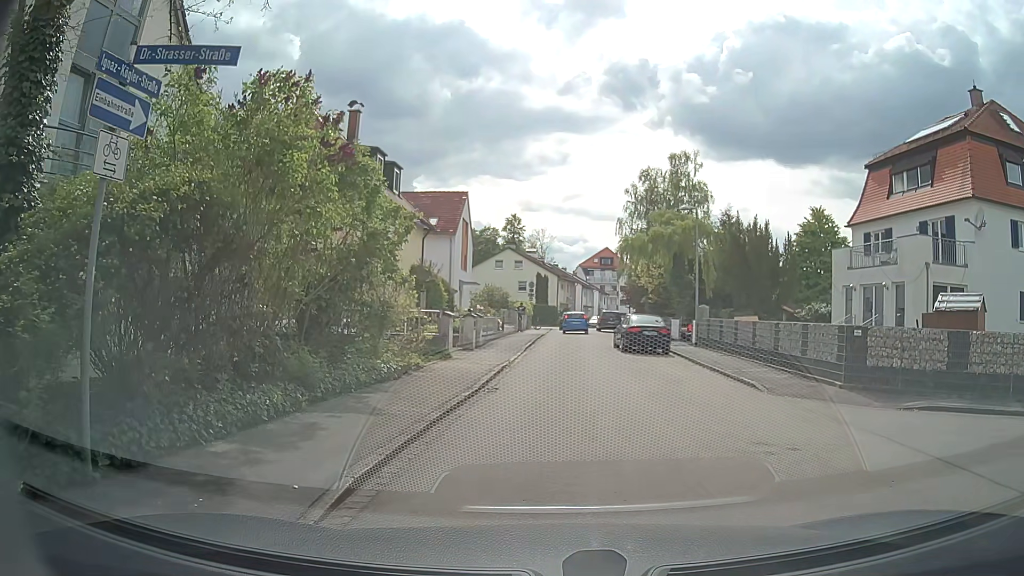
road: residential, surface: paved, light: Day
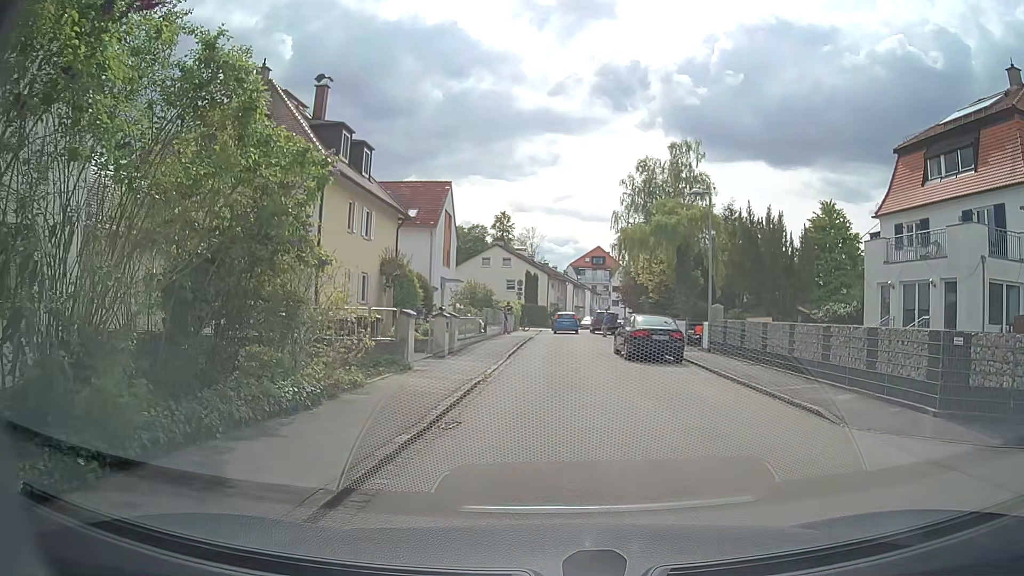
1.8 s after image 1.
(+0.1, +4.3) m; +3°
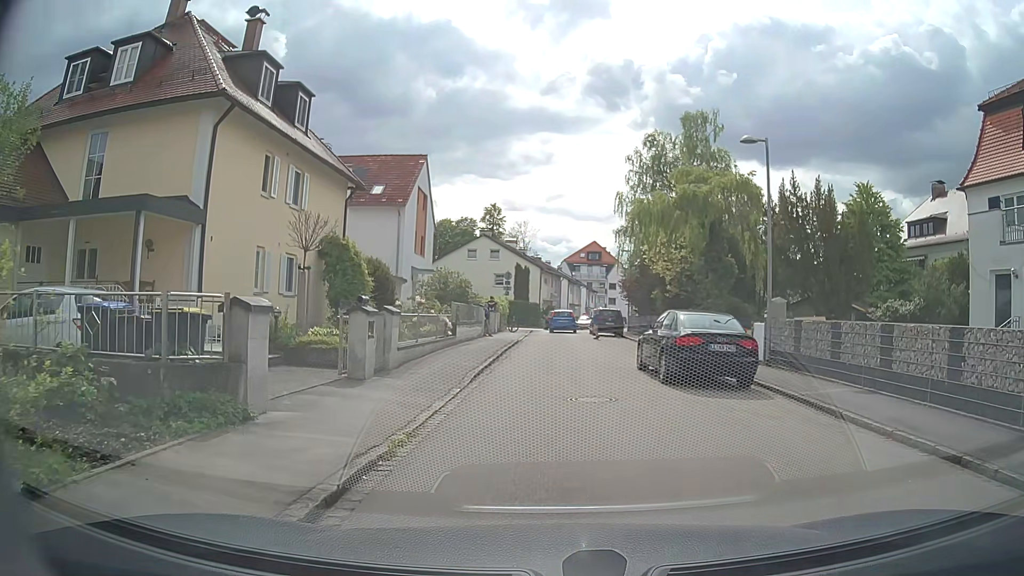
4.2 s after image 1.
(-0.1, +7.9) m; 0°
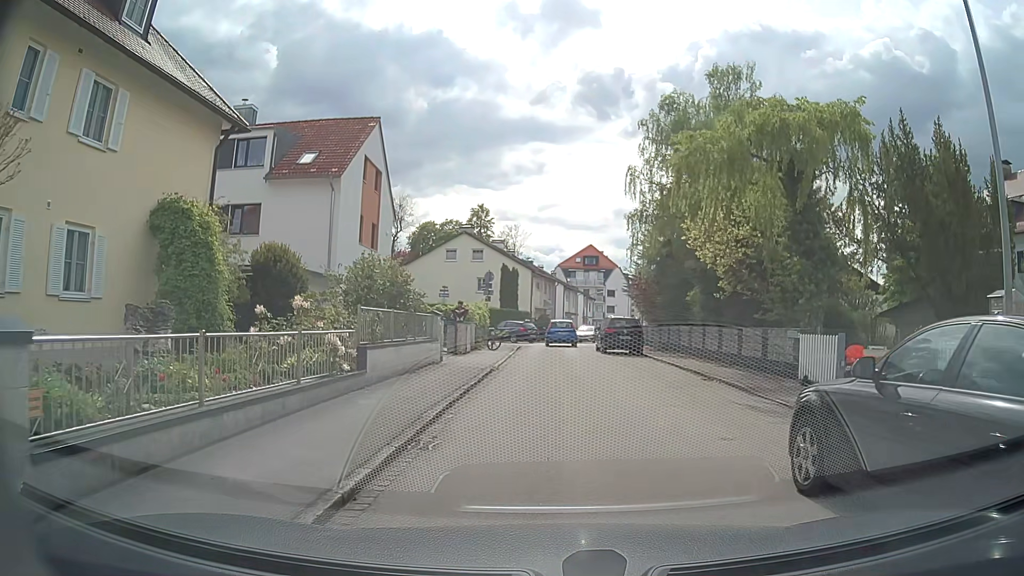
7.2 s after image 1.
(0.0, +10.6) m; -1°
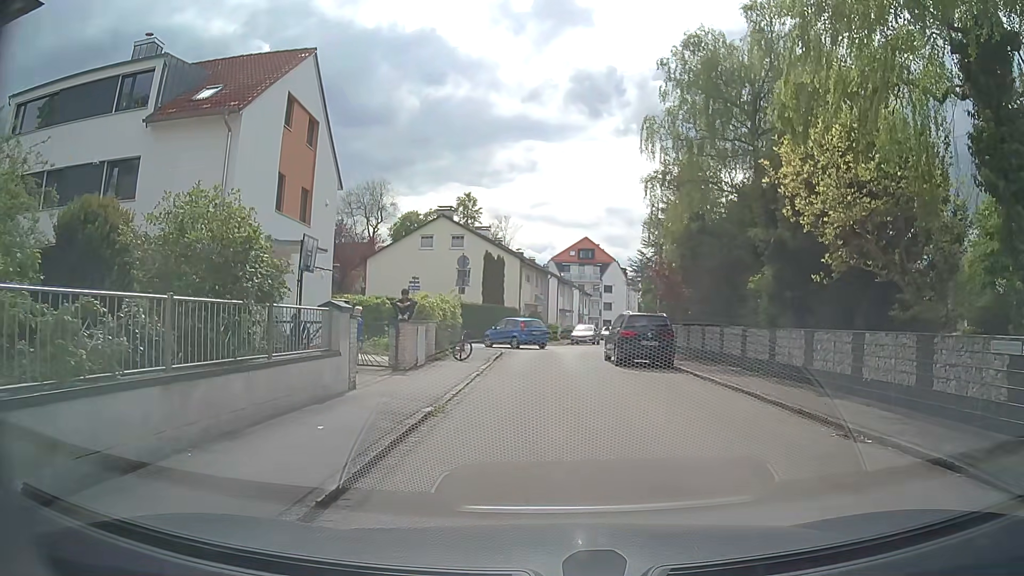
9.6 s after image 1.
(+0.2, +8.7) m; +3°
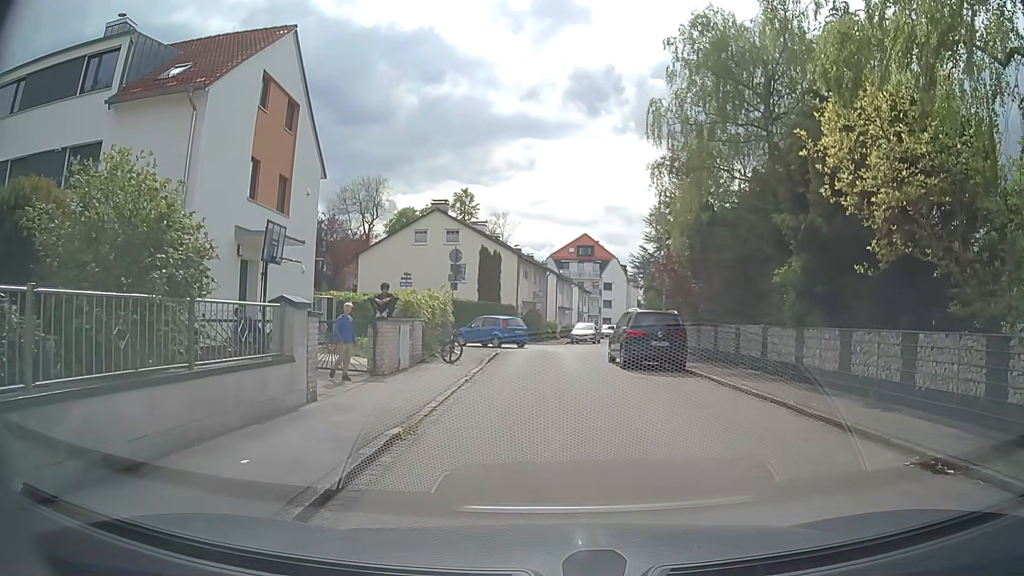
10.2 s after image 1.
(0.0, +2.0) m; -1°
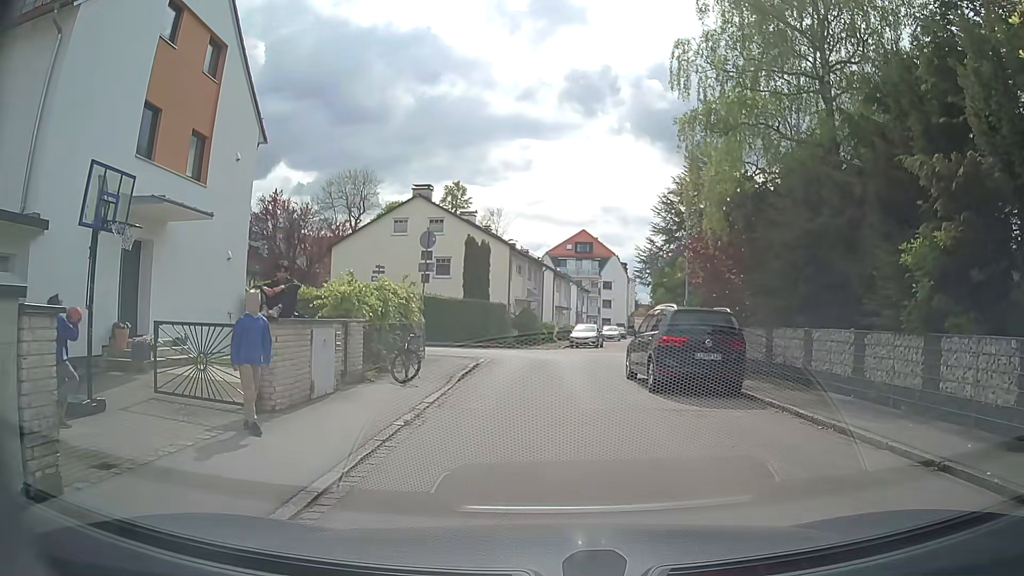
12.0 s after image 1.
(0.0, +5.8) m; +1°
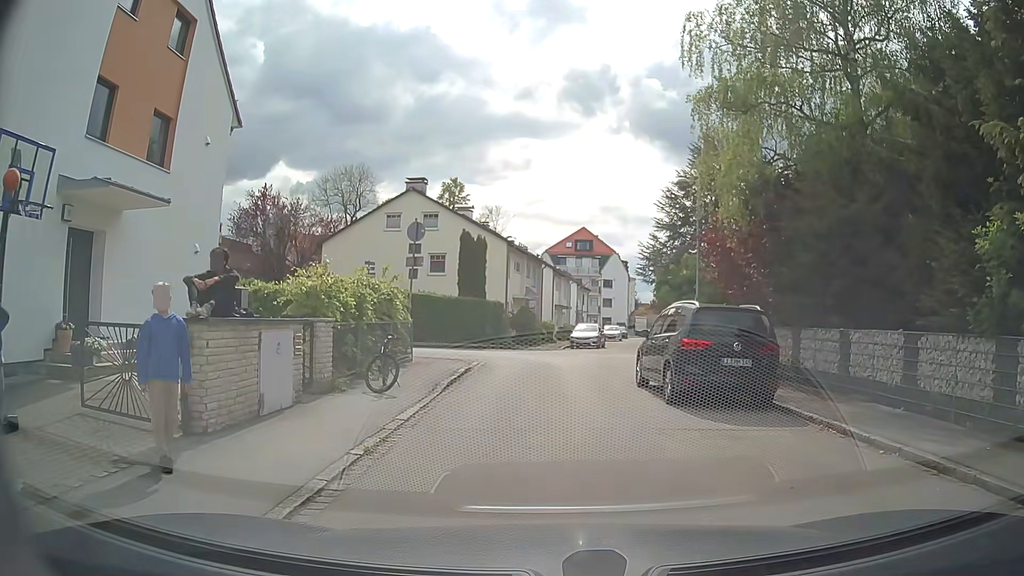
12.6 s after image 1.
(0.0, +1.9) m; -1°
(0, +10) (0, +20) (-4, +28) (-14, +29) (-24, +29) (-34, +29) (-44, +28) (-54, +28) (-64, +28) (-74, +27) m
